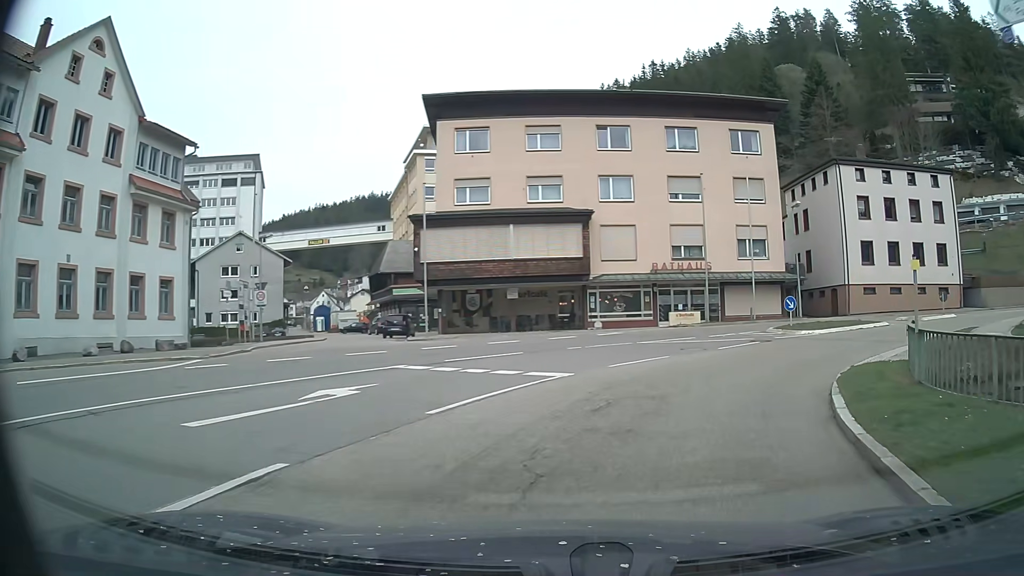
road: secondary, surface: asphalt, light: Day
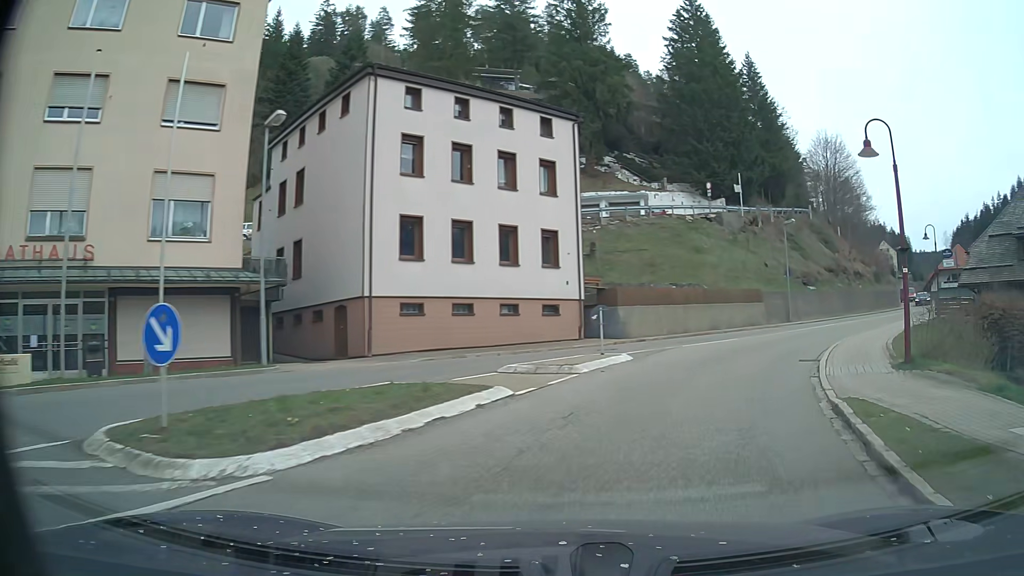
(+7.5, +19.6) m; +42°
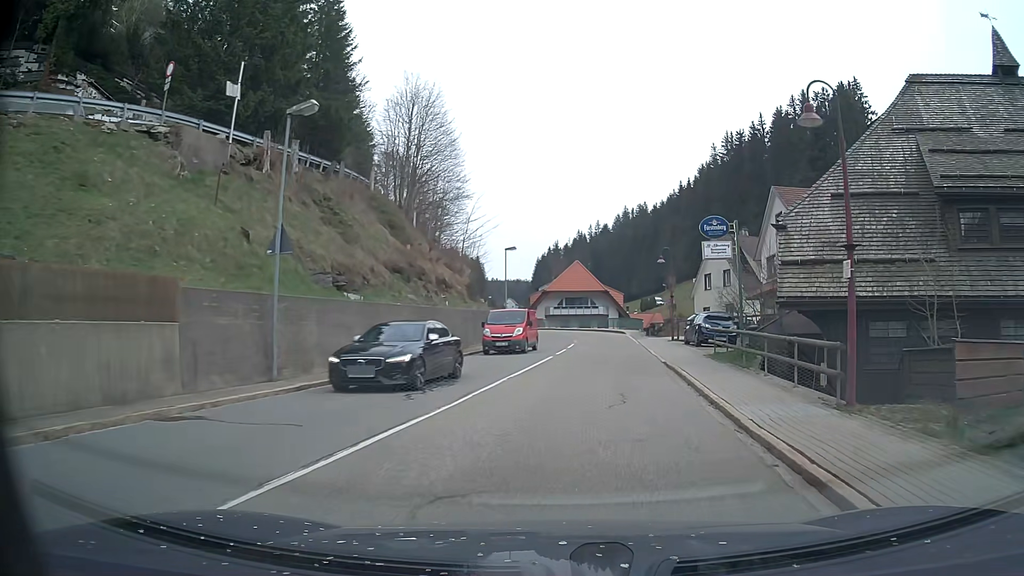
(+10.3, +26.0) m; +38°
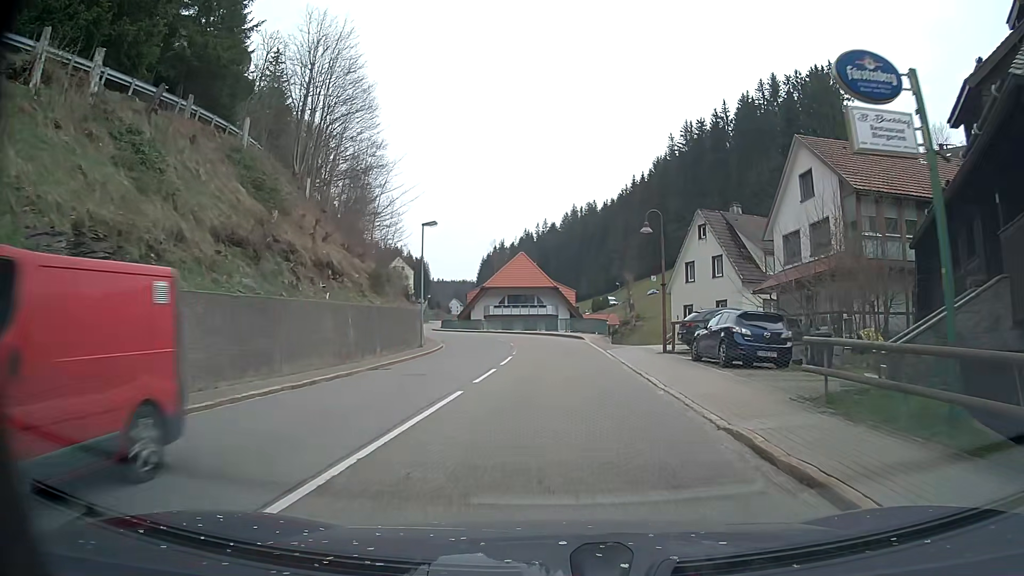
(+0.5, +12.6) m; +4°
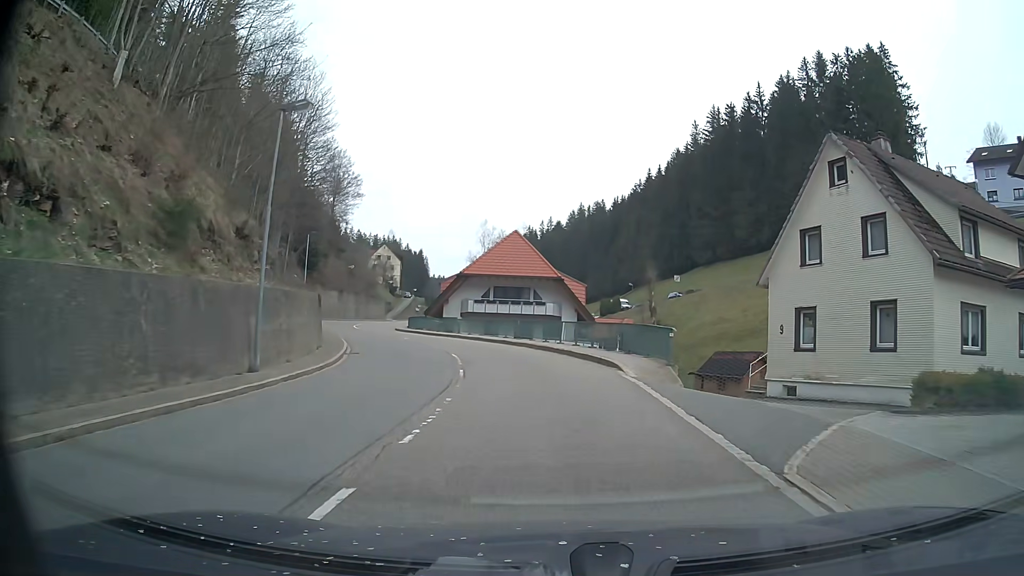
(+0.2, +19.8) m; 0°
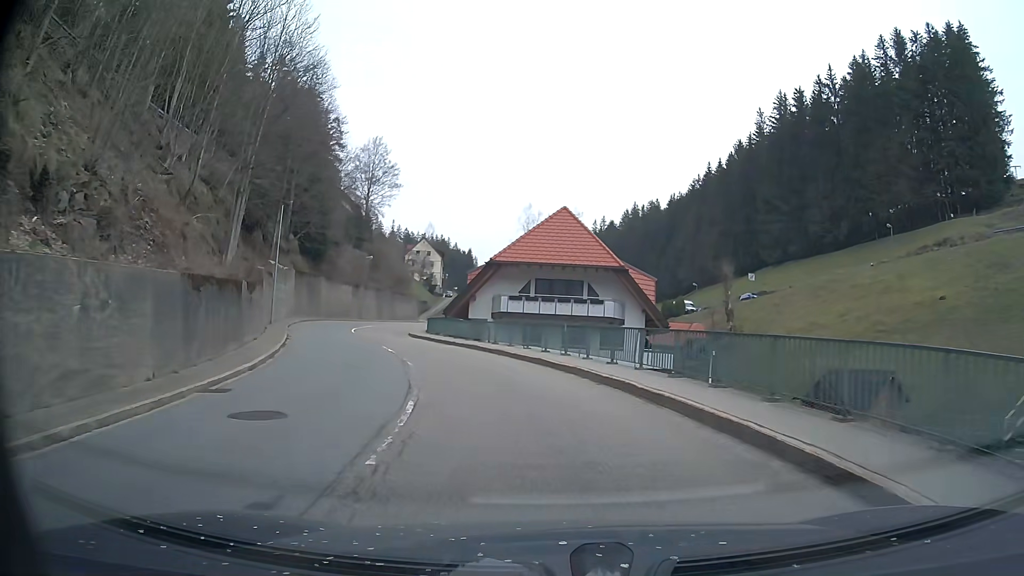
(-0.4, +13.3) m; -4°
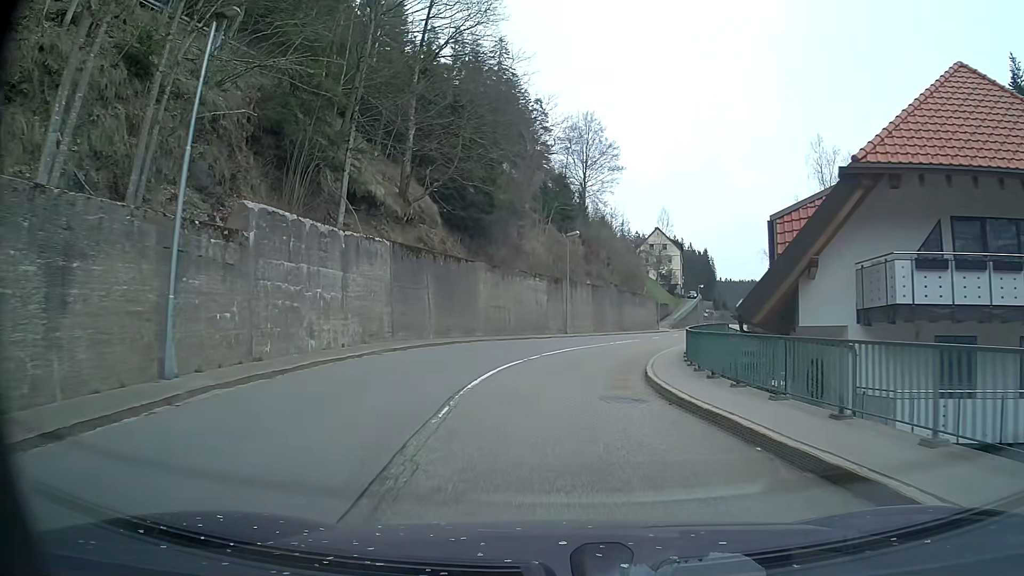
(-4.9, +25.9) m; -20°
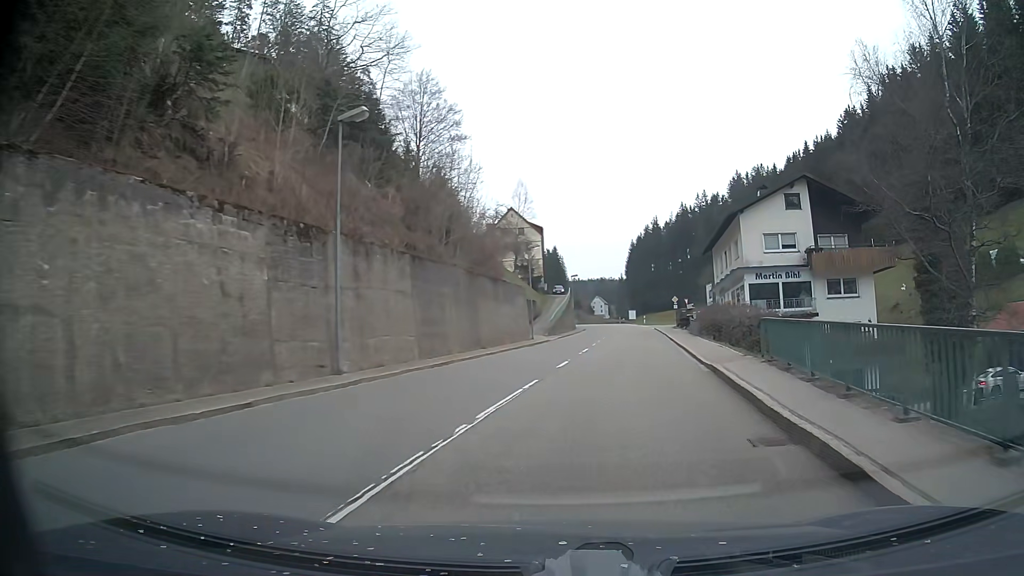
(+1.9, +26.5) m; +13°
(+1, +10) (+2, +20) (+3, +30) (+4, +40) (+6, +50) (+7, +60) (+8, +70) (+9, +79) (+9, +89) (+10, +99) m
